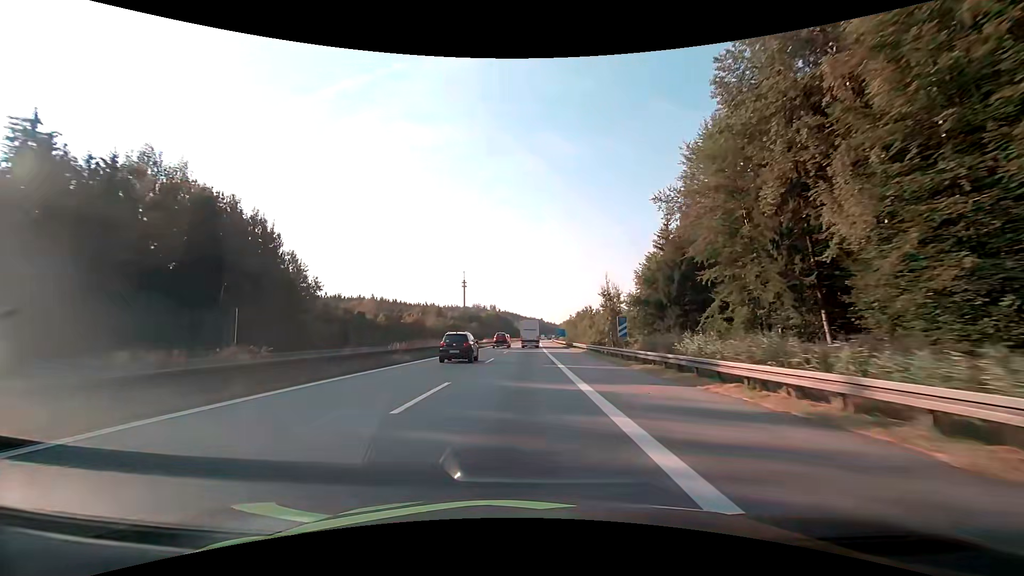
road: motorway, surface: asphalt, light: Day
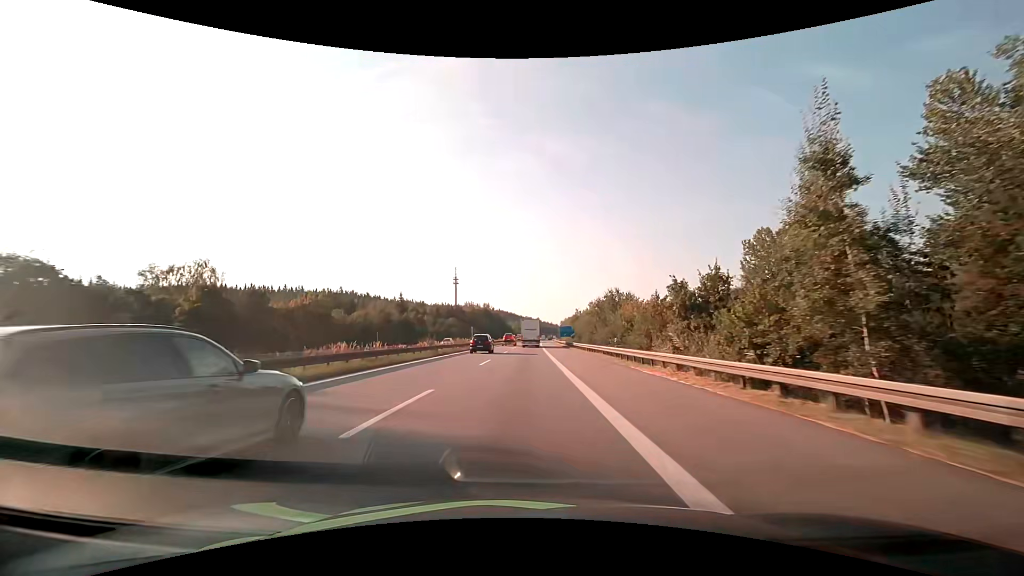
(+0.2, +55.6) m; +1°
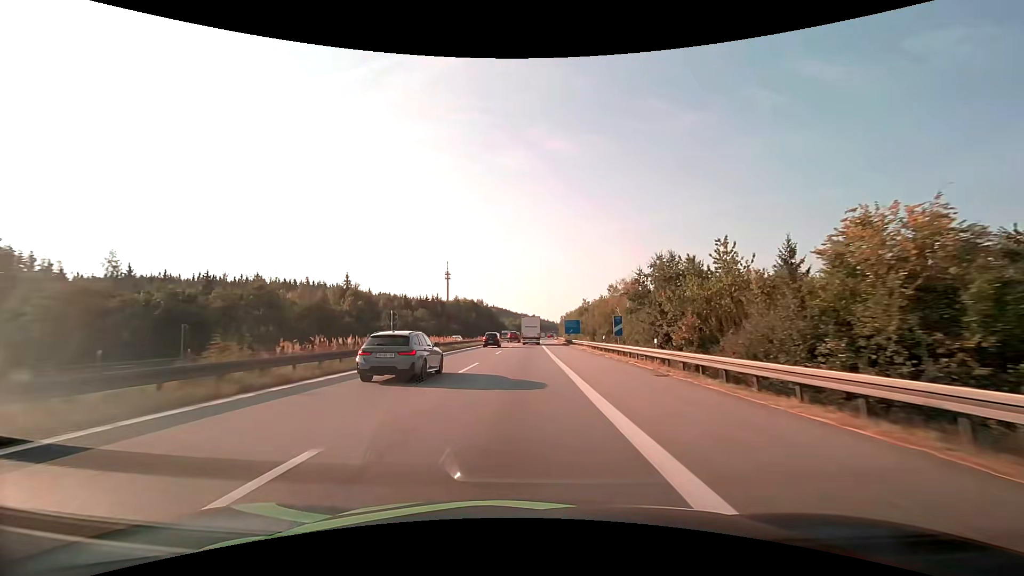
(+0.1, +42.3) m; 0°
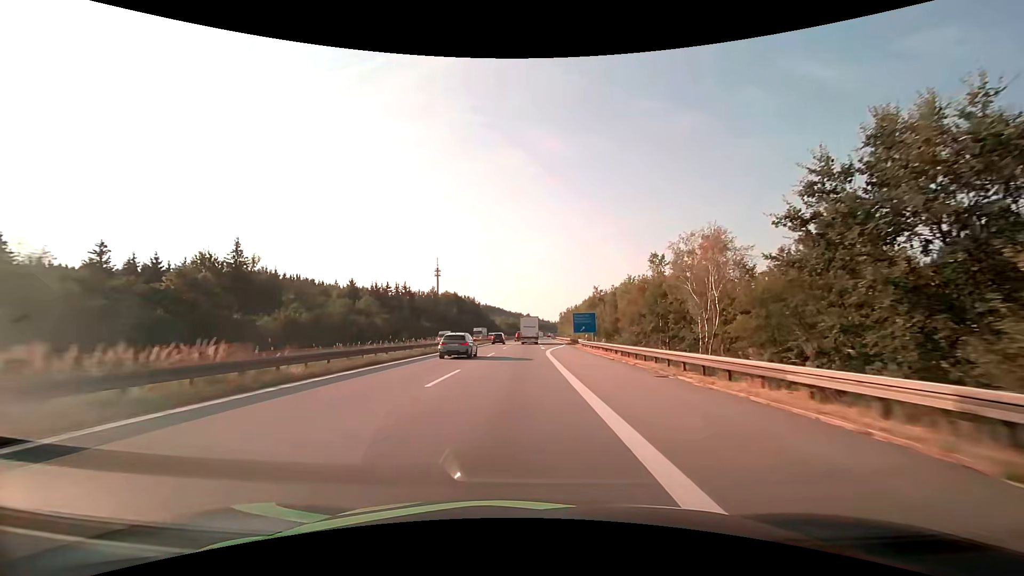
(+0.3, +40.0) m; +1°
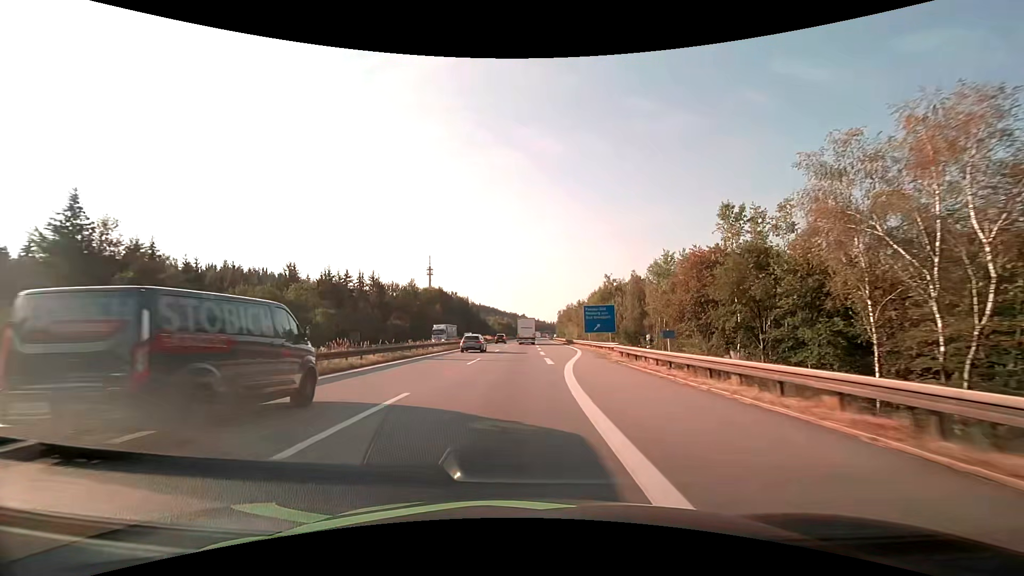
(+0.1, +24.9) m; +1°
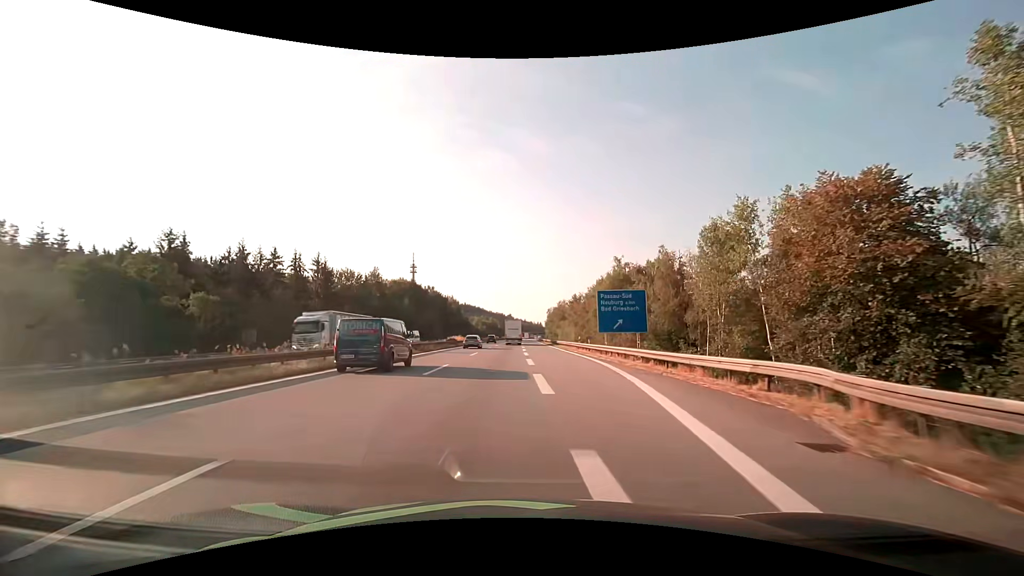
(+0.2, +23.8) m; +1°
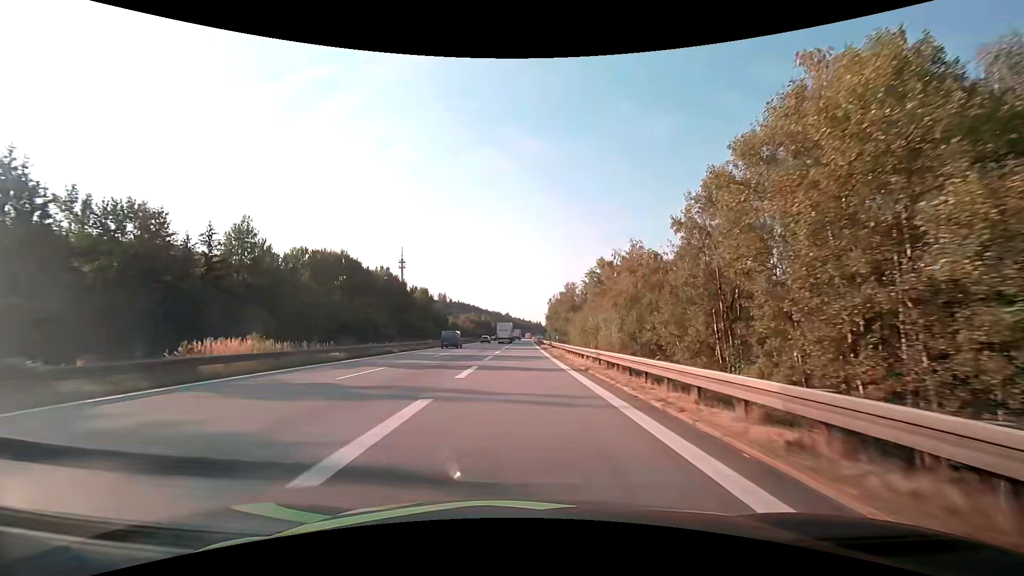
(+1.5, +53.9) m; 0°
(0, +10) (0, +20) (0, +30) (-1, +40) (-1, +50) (-1, +60) (-1, +70) (-1, +80) (-1, +90) (-1, +100) m
